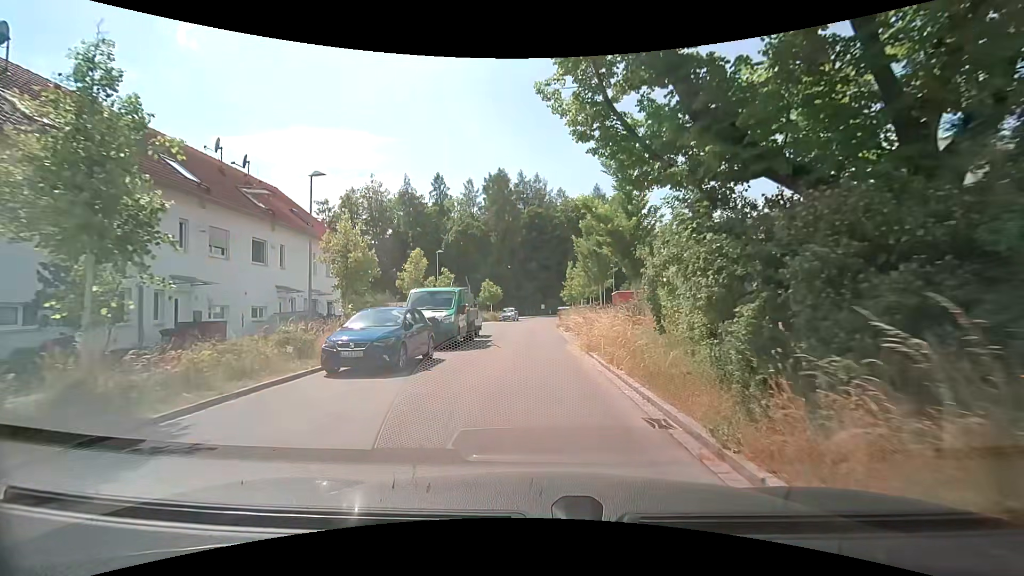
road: residential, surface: asphalt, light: Day
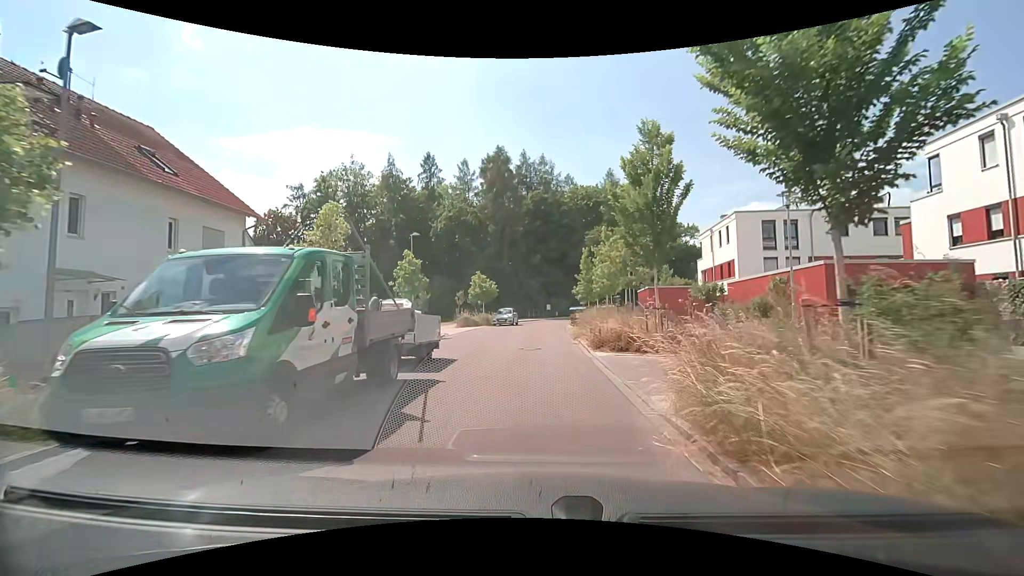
(0.0, +12.4) m; 0°
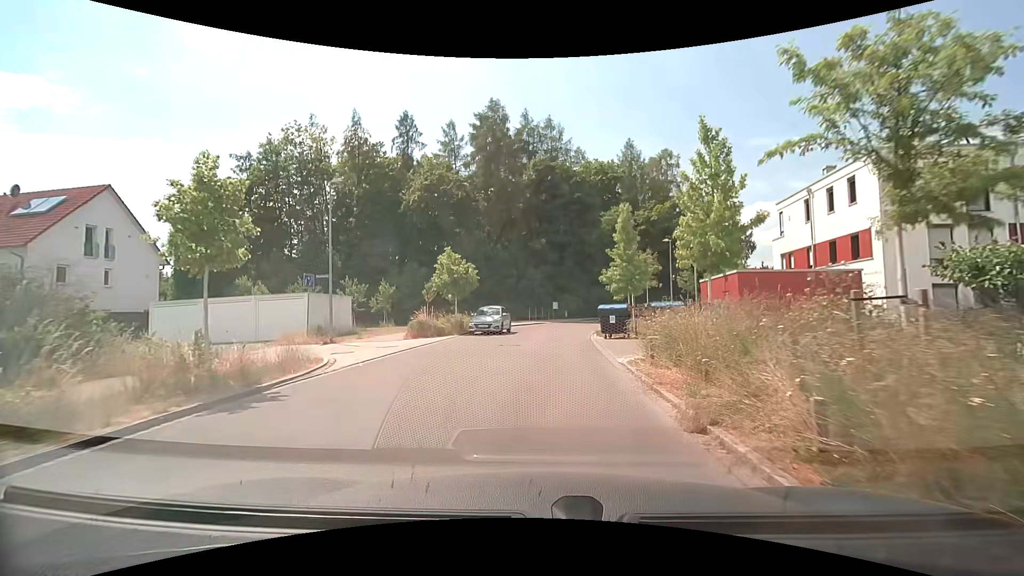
(0.0, +16.5) m; 0°
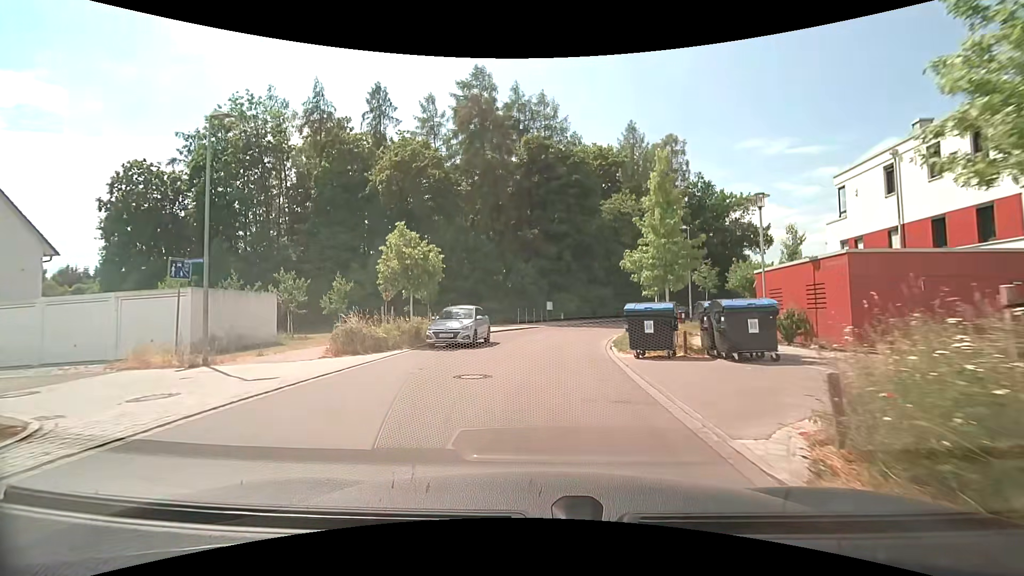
(0.0, +8.3) m; +1°
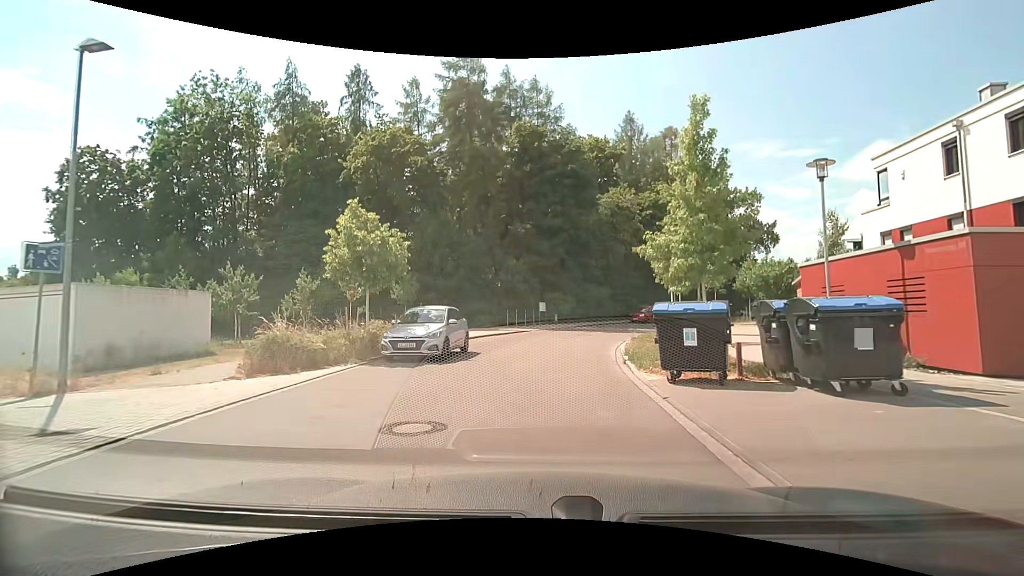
(0.0, +4.2) m; +1°
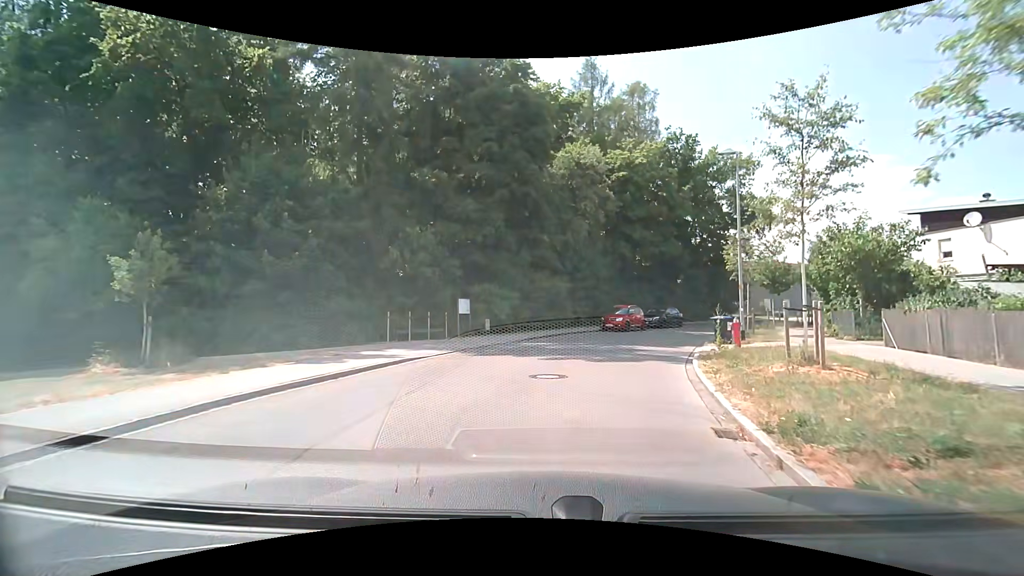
(+0.8, +16.9) m; +6°
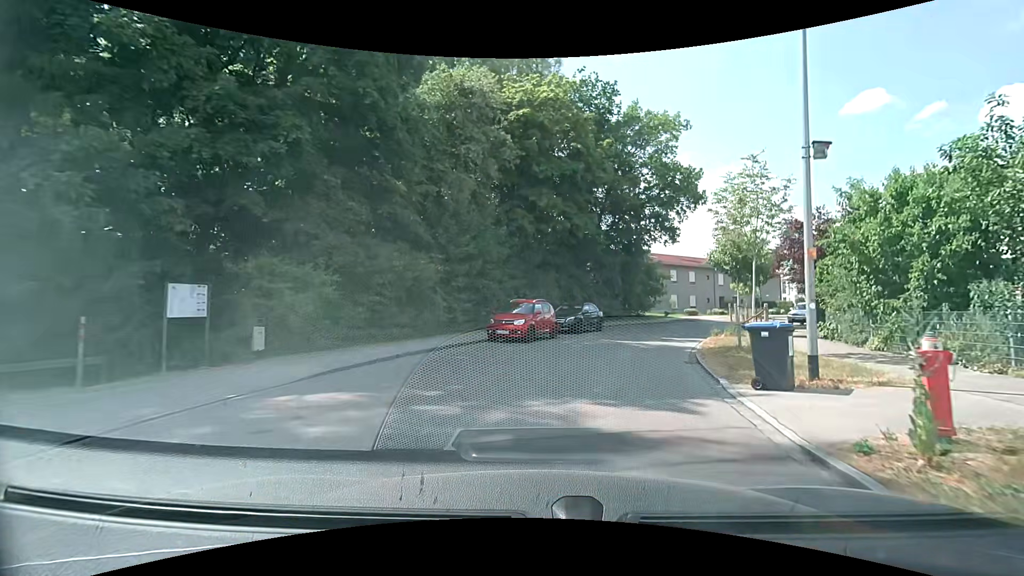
(+1.3, +12.5) m; +12°
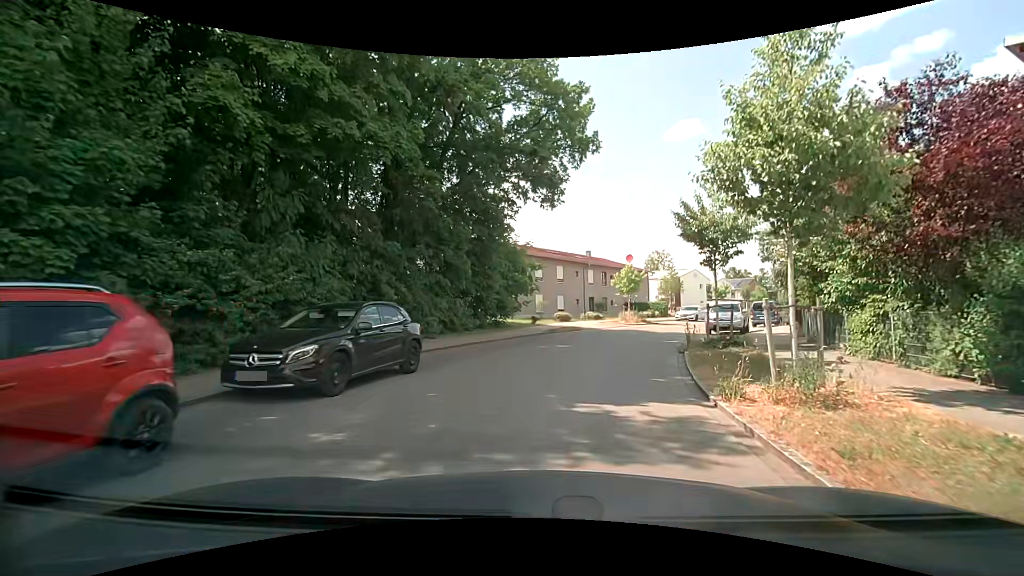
(+2.5, +15.5) m; +17°
(+1, +10) (+3, +20) (+6, +29) (+12, +38) (+17, +46) (+23, +54) (+29, +62) (+35, +70) (+41, +78) (+47, +86) m
